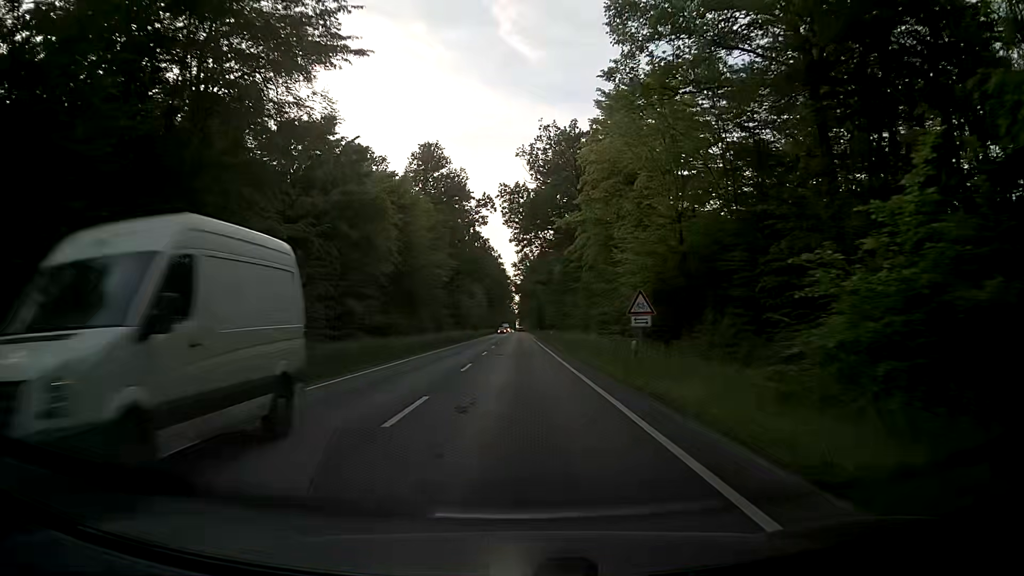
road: primary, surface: asphalt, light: Day
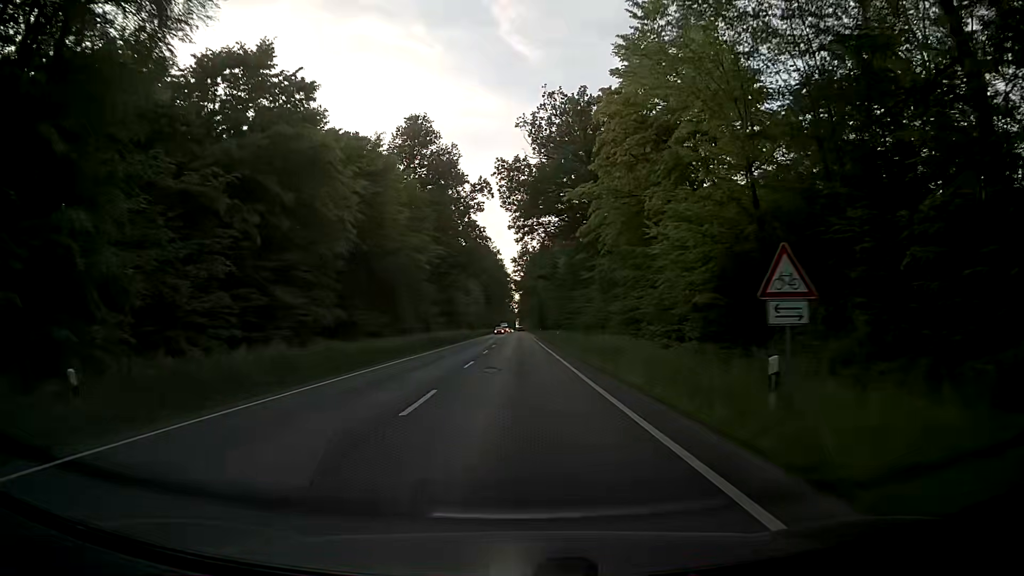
(0.0, +11.0) m; 0°
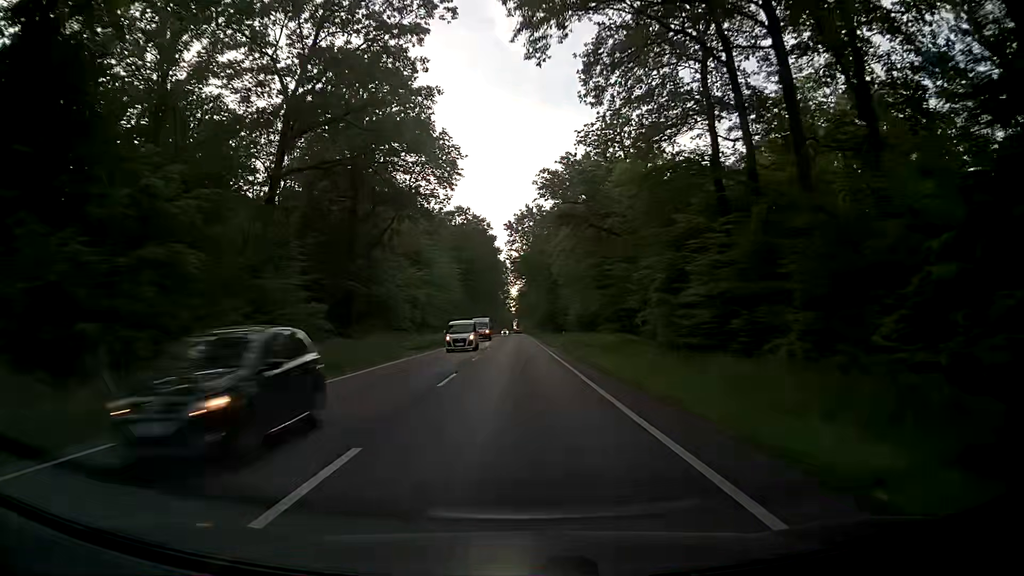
(+0.3, +55.4) m; +1°
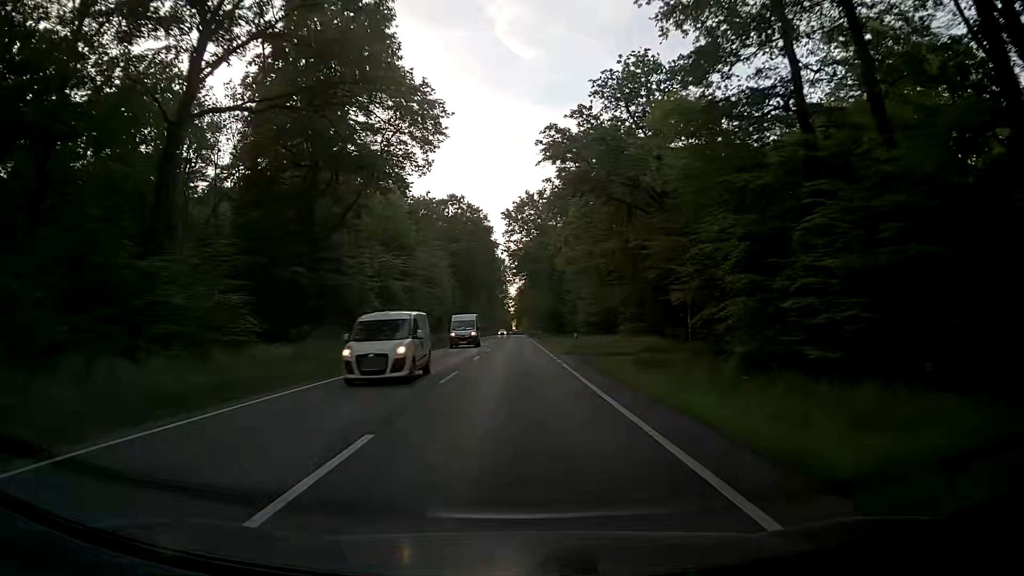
(-0.1, +11.2) m; 0°
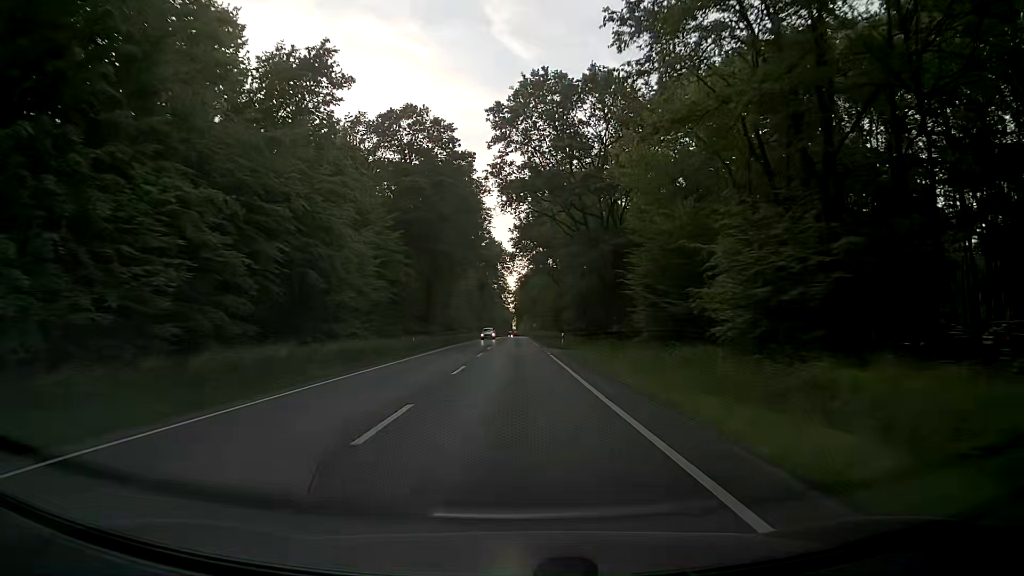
(-0.1, +44.8) m; -1°
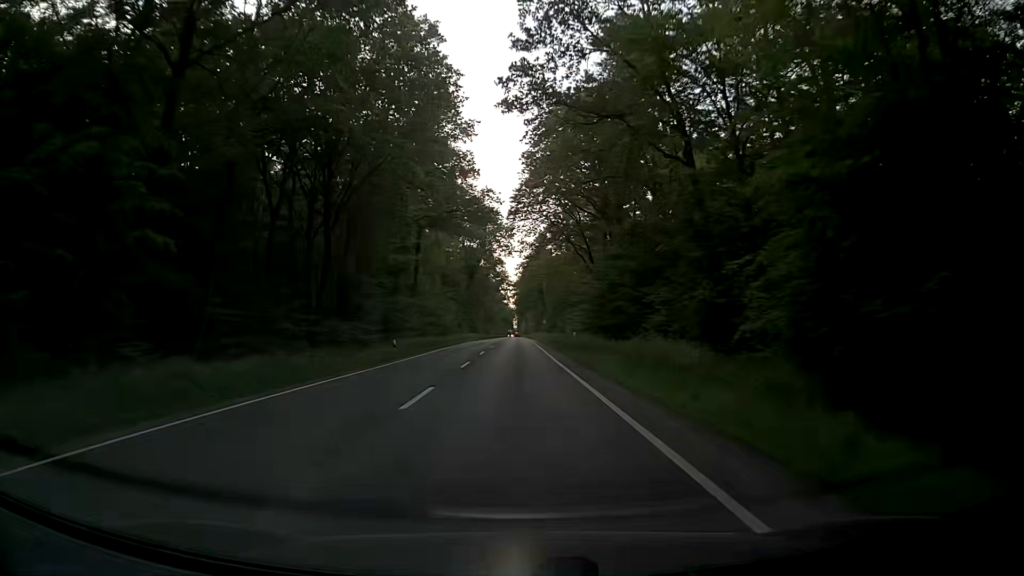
(+0.1, +45.0) m; 0°
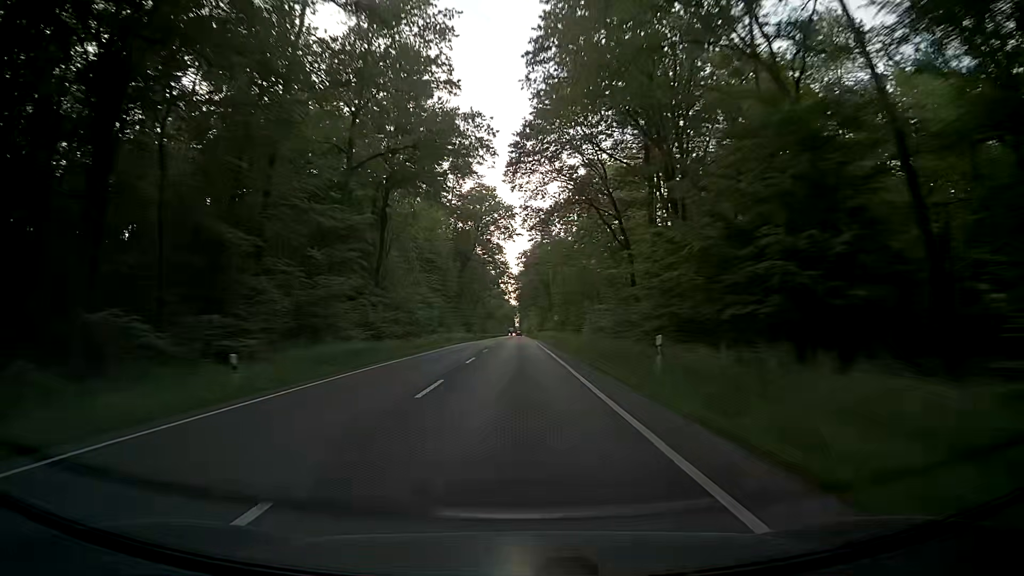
(-0.1, +22.5) m; 0°
(0, +10) (0, +20) (0, +30) (0, +40) (0, +50) (0, +60) (0, +70) (0, +80) (0, +90) (0, +100) m
